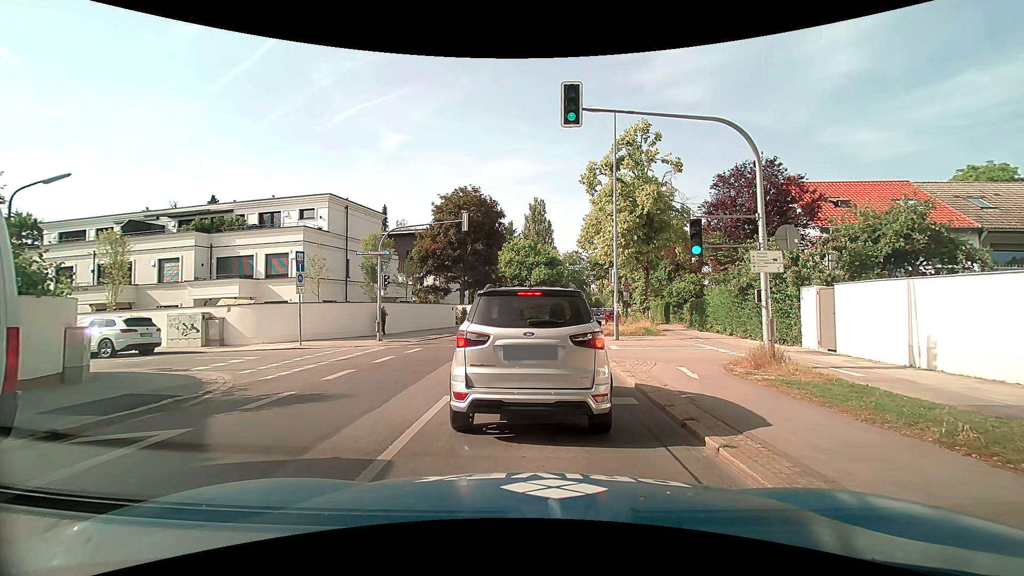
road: secondary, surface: asphalt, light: Day
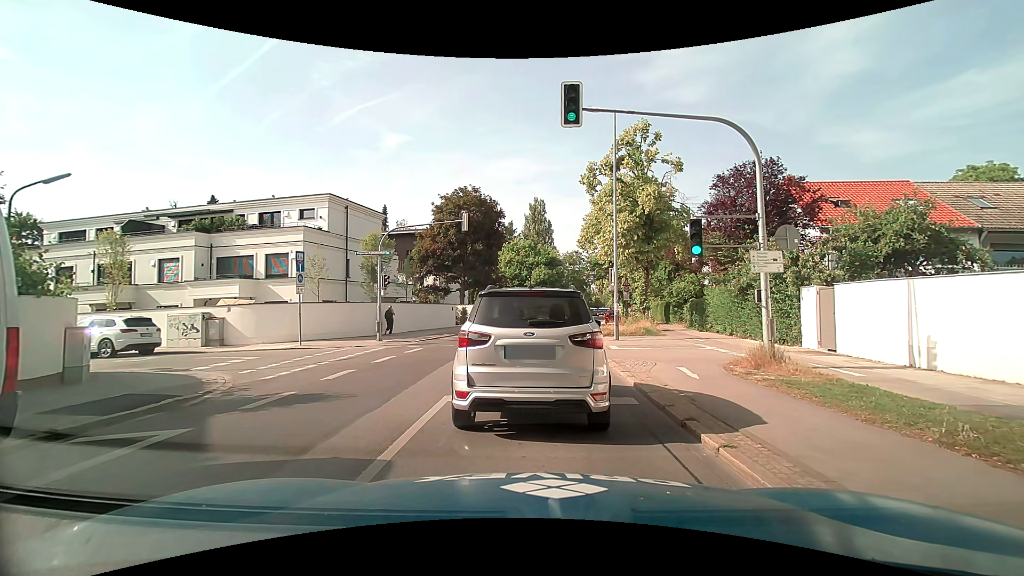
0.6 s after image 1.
(0.0, 0.0) m; 0°
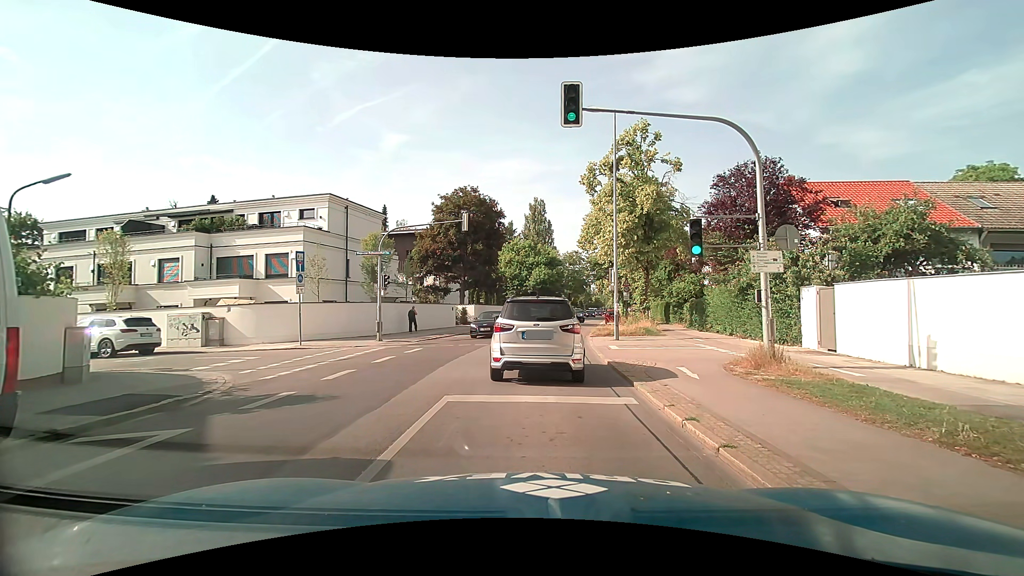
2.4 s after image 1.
(0.0, 0.0) m; 0°
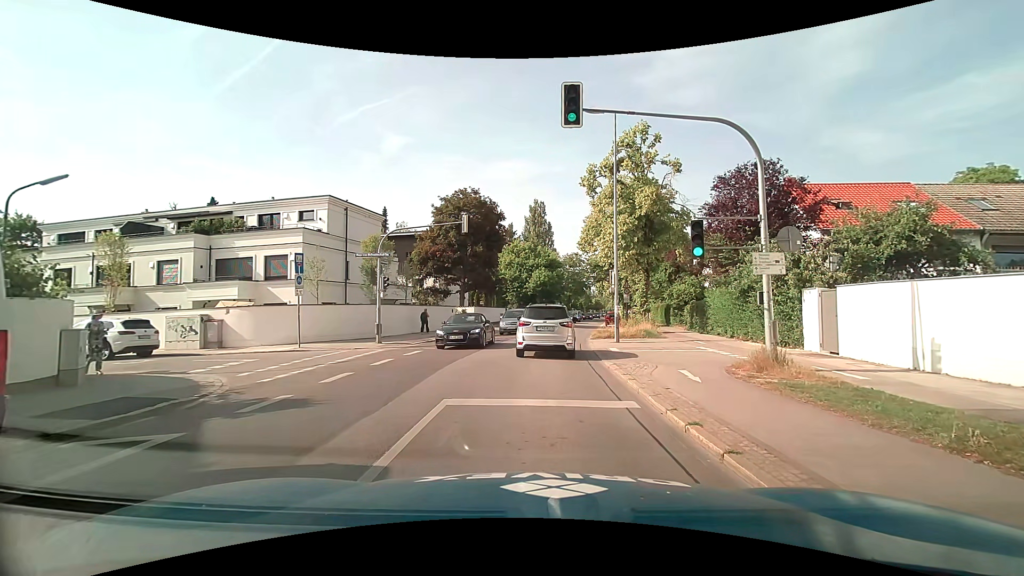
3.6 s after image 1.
(0.0, +0.1) m; 0°
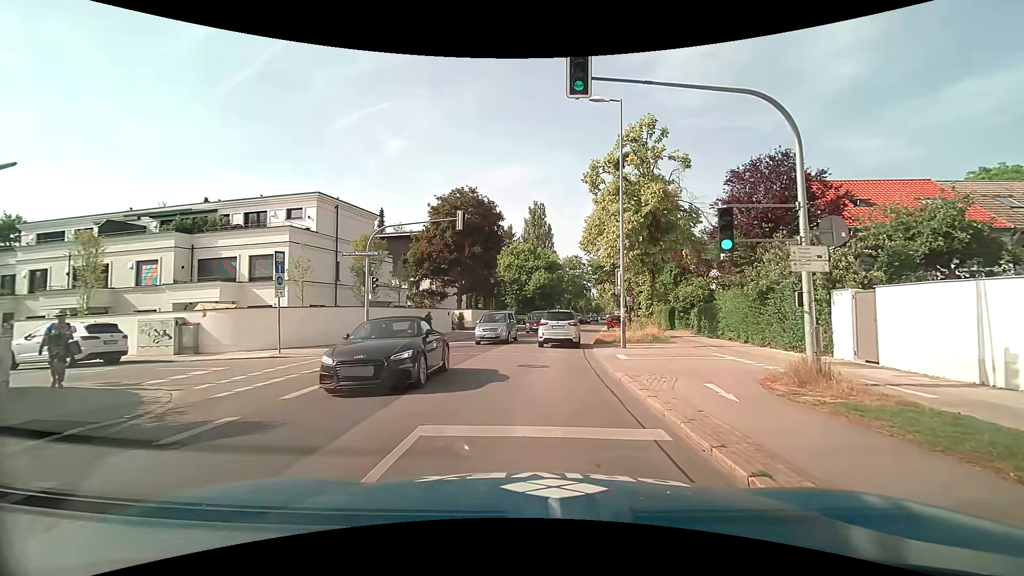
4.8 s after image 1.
(0.0, +1.8) m; +2°
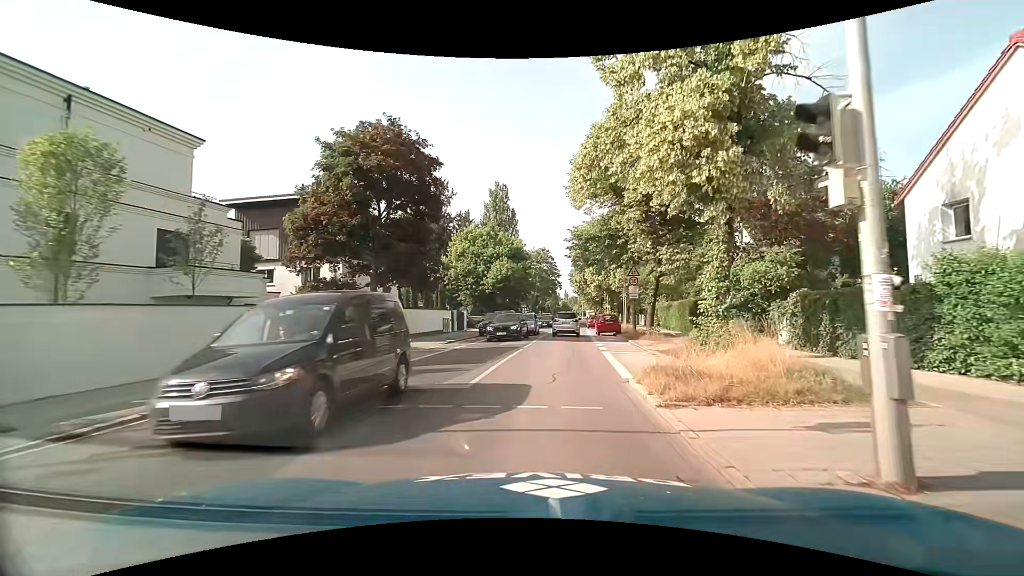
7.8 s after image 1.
(0.0, +17.3) m; +3°
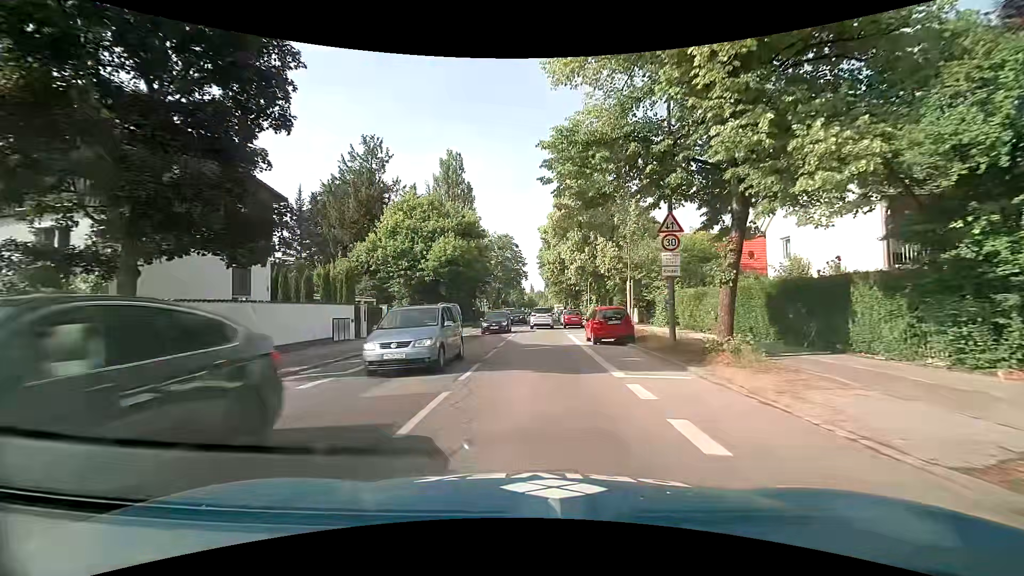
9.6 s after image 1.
(+0.6, +15.7) m; +4°
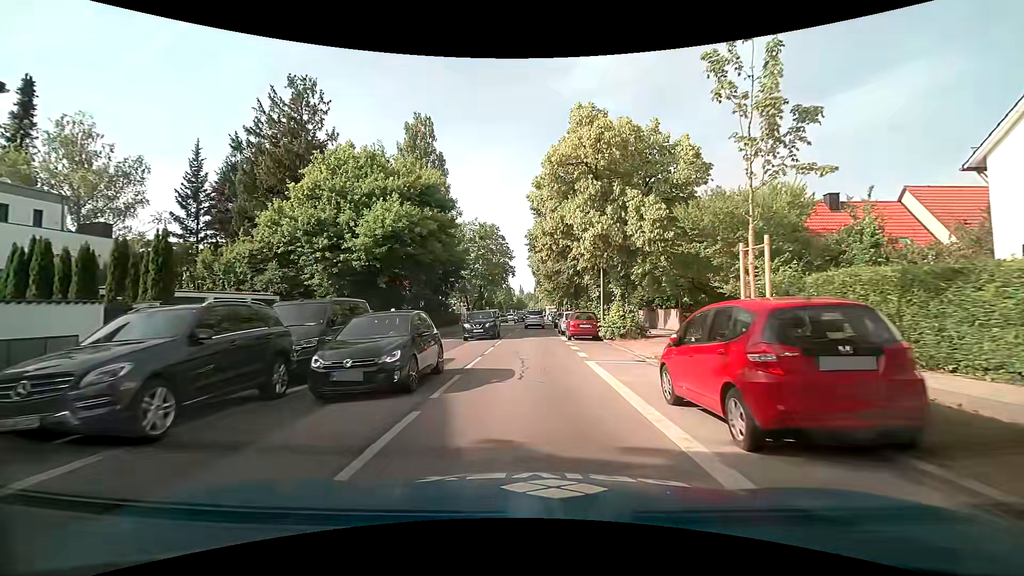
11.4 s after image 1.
(+0.3, +15.2) m; 0°
